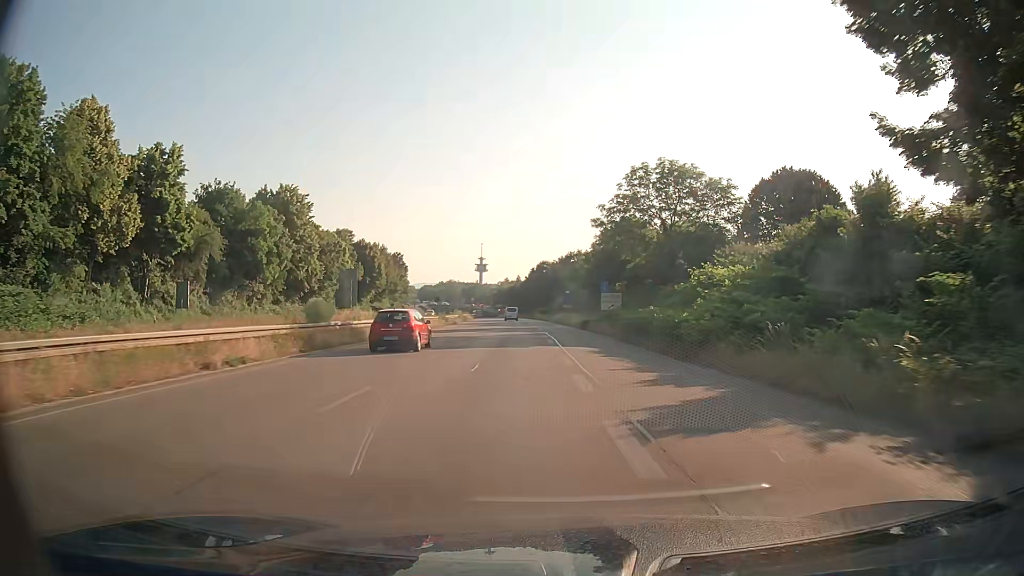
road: trunk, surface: asphalt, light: Day
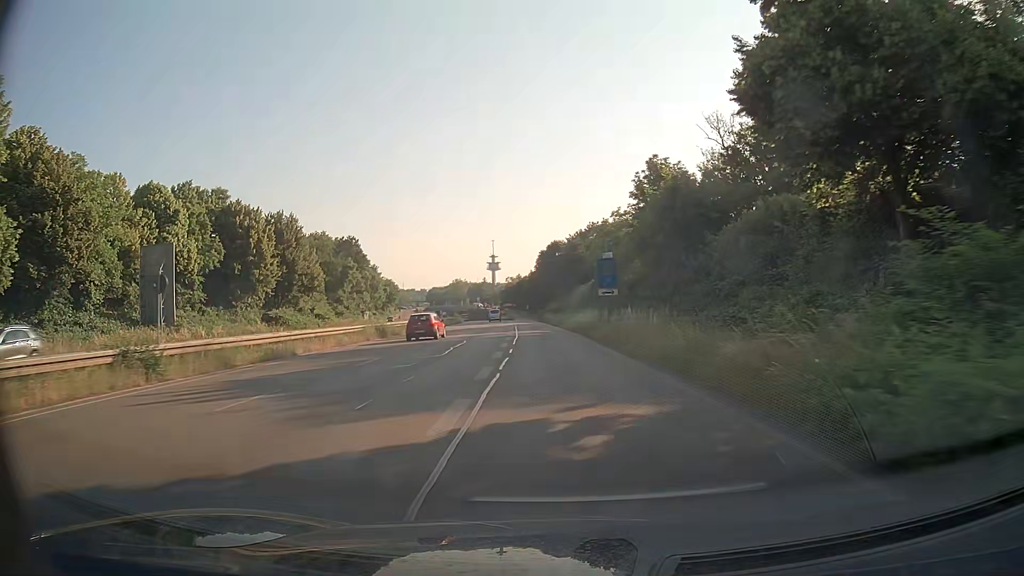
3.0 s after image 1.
(+0.1, +53.1) m; -1°
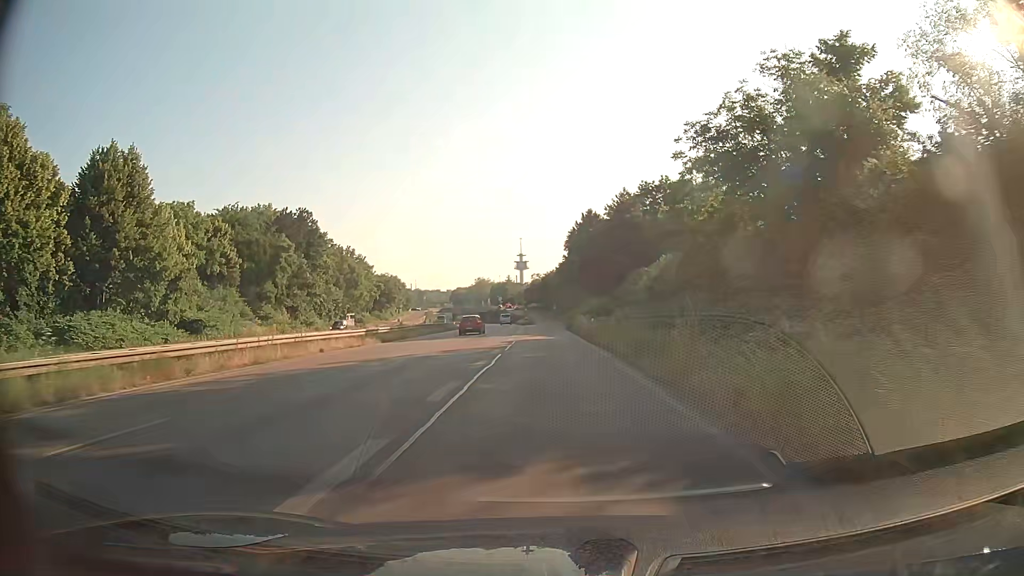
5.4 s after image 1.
(-0.8, +39.8) m; -3°
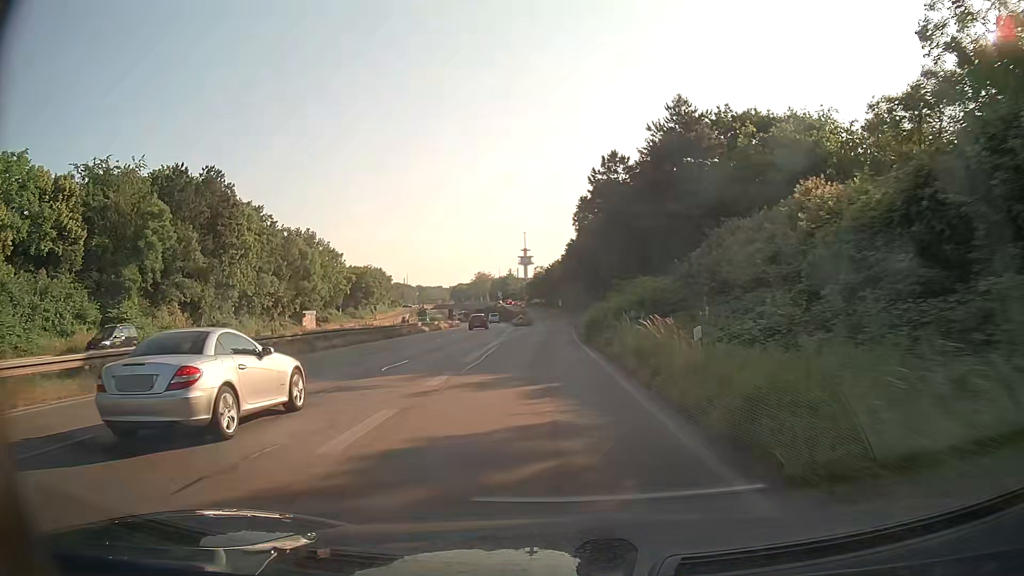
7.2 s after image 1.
(0.0, +28.3) m; 0°
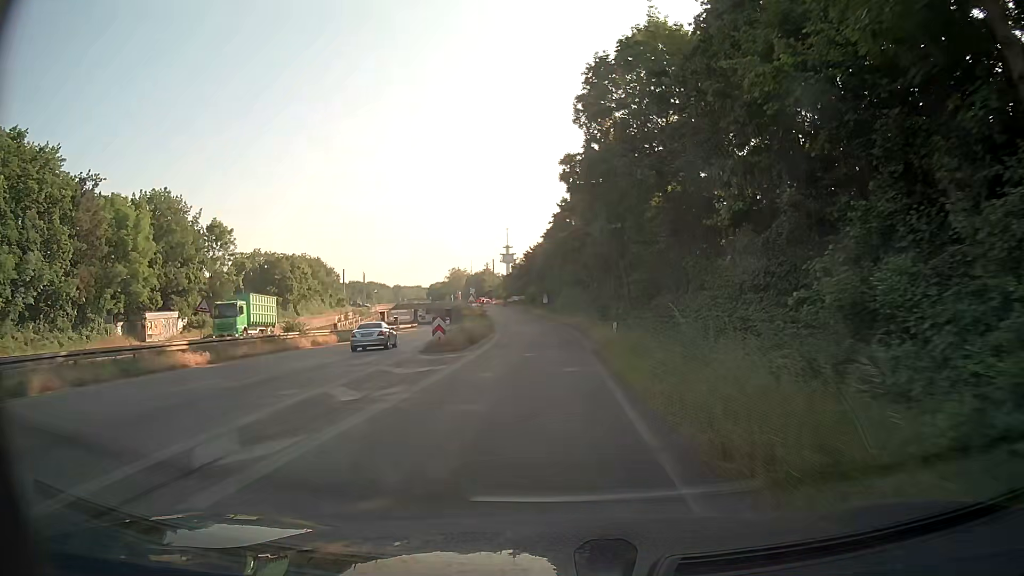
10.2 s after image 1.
(-0.1, +45.2) m; 0°
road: trunk_link
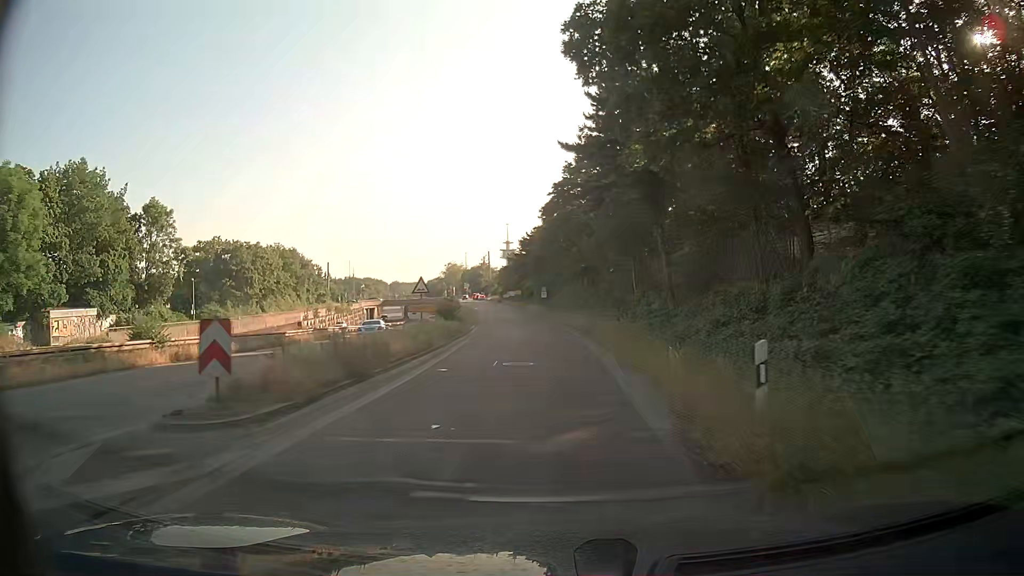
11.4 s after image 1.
(+0.2, +17.5) m; +1°
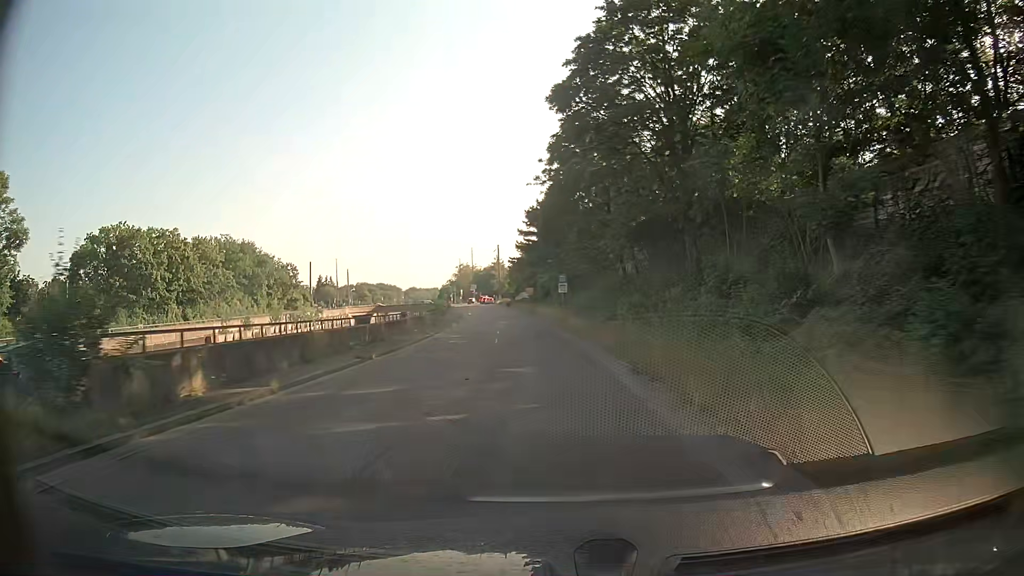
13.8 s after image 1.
(-0.3, +34.0) m; -2°
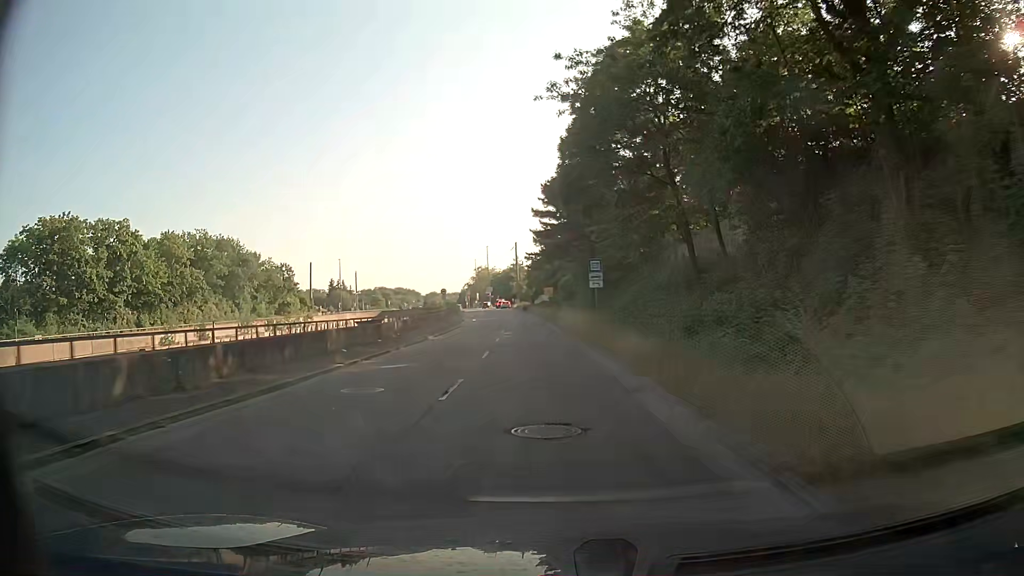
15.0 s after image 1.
(-0.4, +16.4) m; -3°
(0, +10) (0, +20) (-1, +30) (-1, +40) (-2, +50) (-2, +60) (-3, +70) (-4, +80) (-4, +90) (-5, +100) m
